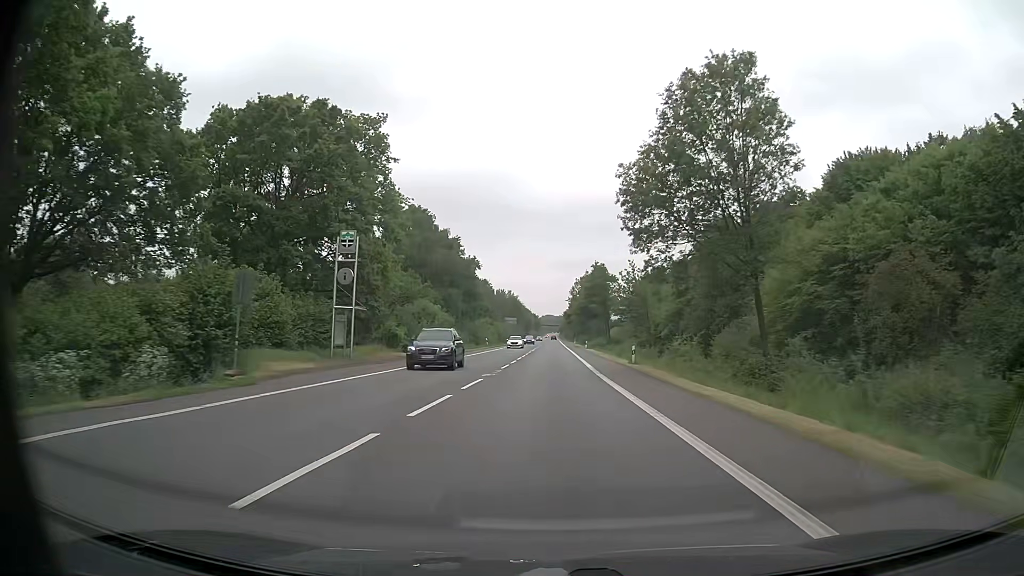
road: primary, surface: asphalt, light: Day
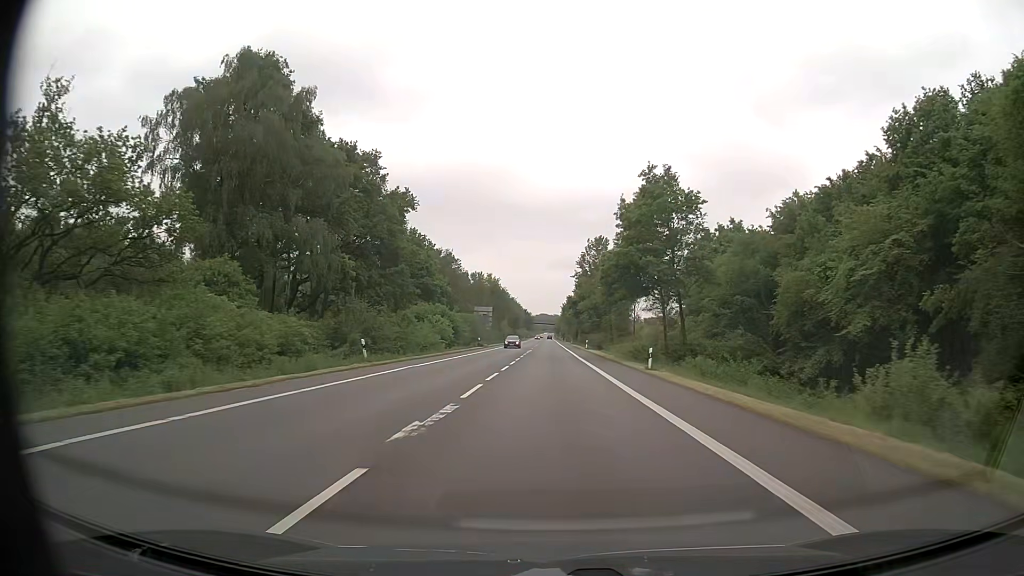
(+0.1, +56.5) m; 0°
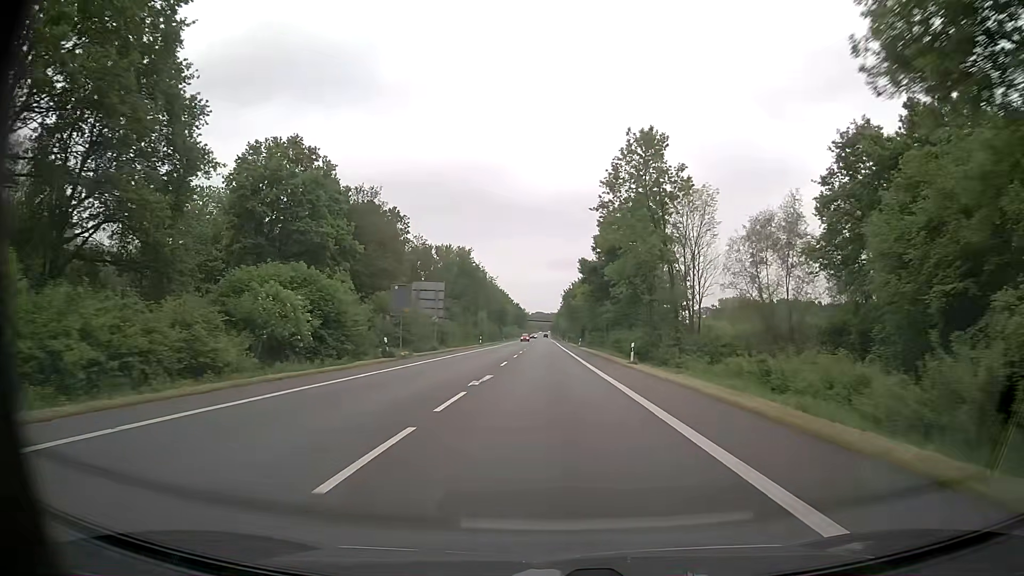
(+0.3, +45.1) m; 0°
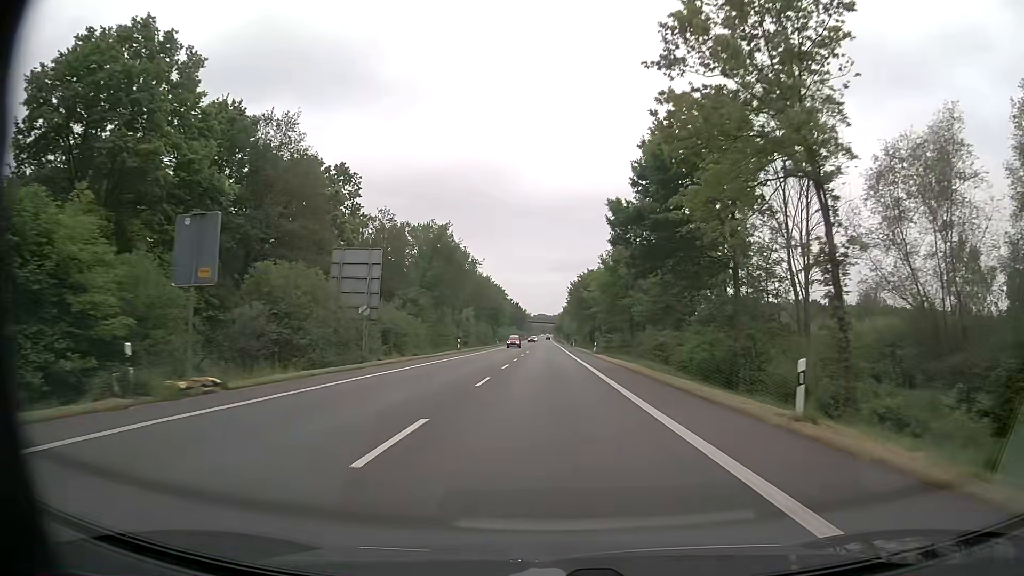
(0.0, +23.1) m; 0°
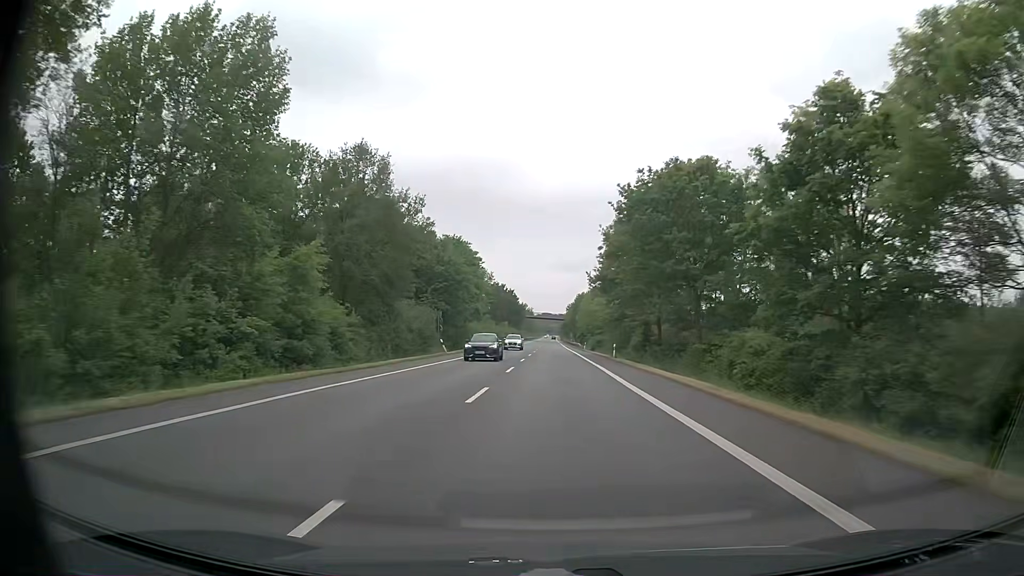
(-0.3, +62.5) m; -1°
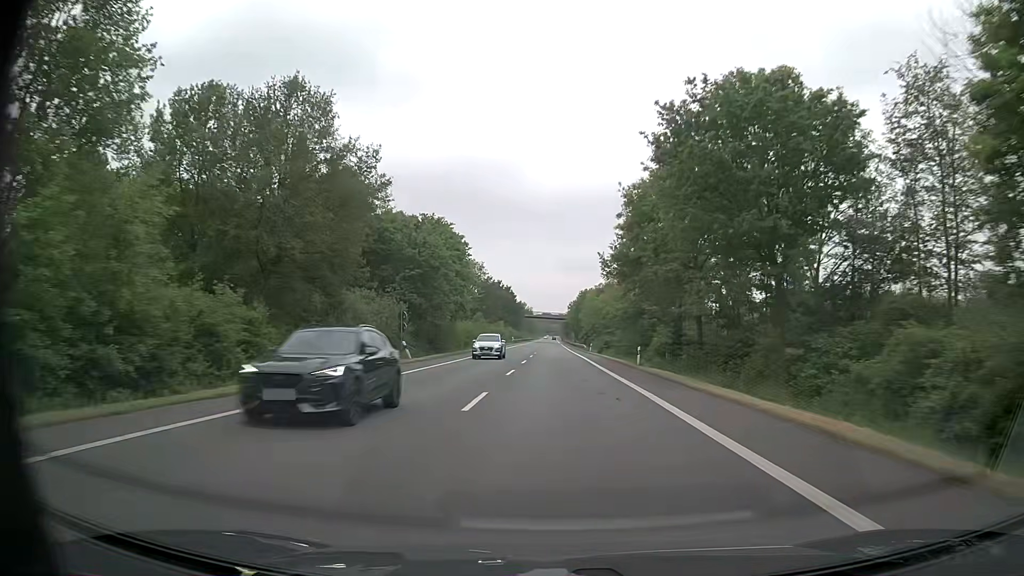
(0.0, +13.3) m; 0°
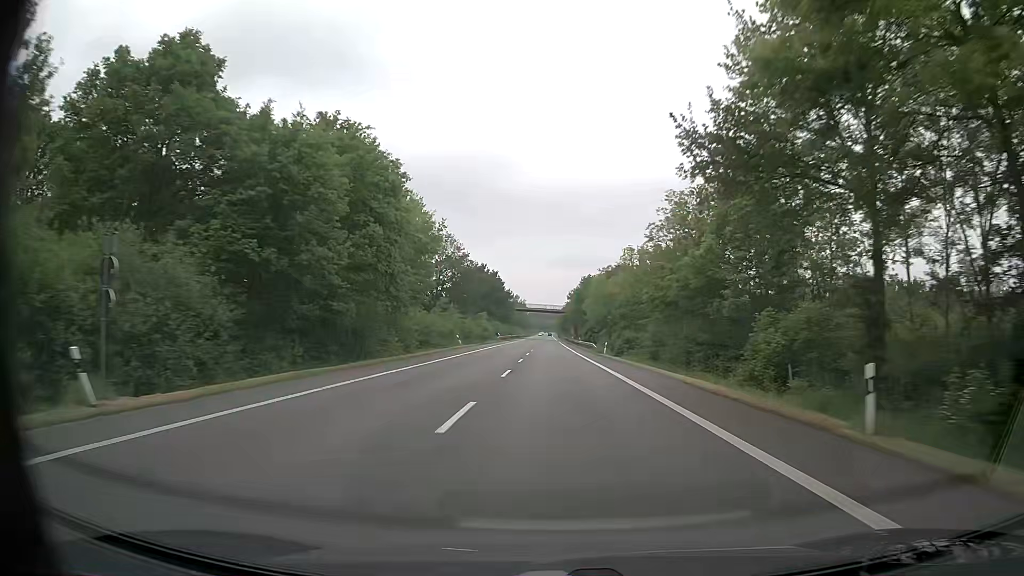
(-0.1, +27.4) m; 0°
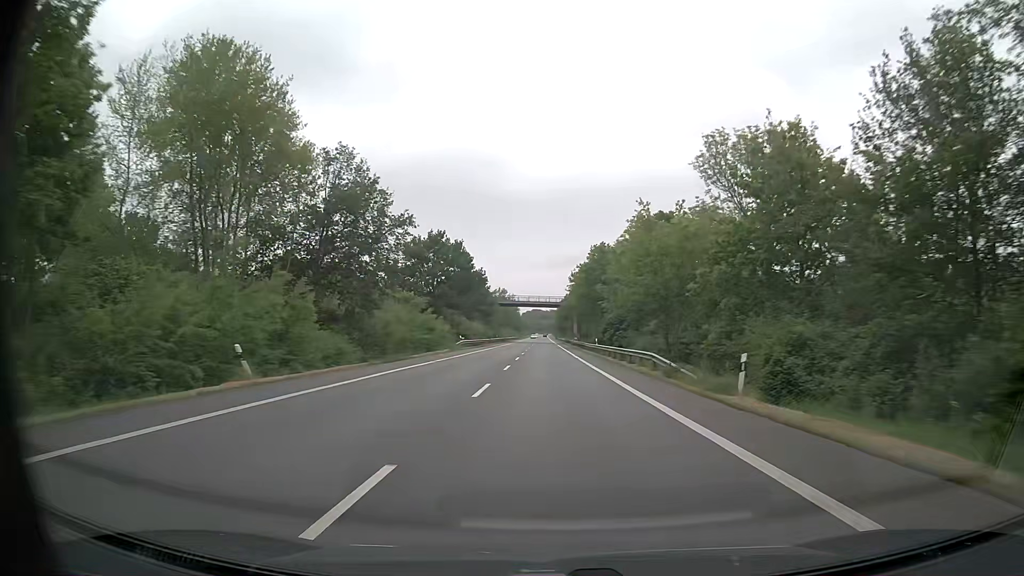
(+0.2, +43.0) m; +1°
(0, +10) (0, +20) (0, +30) (0, +40) (0, +50) (0, +60) (0, +70) (0, +80) (-1, +90) (-1, +100) m
